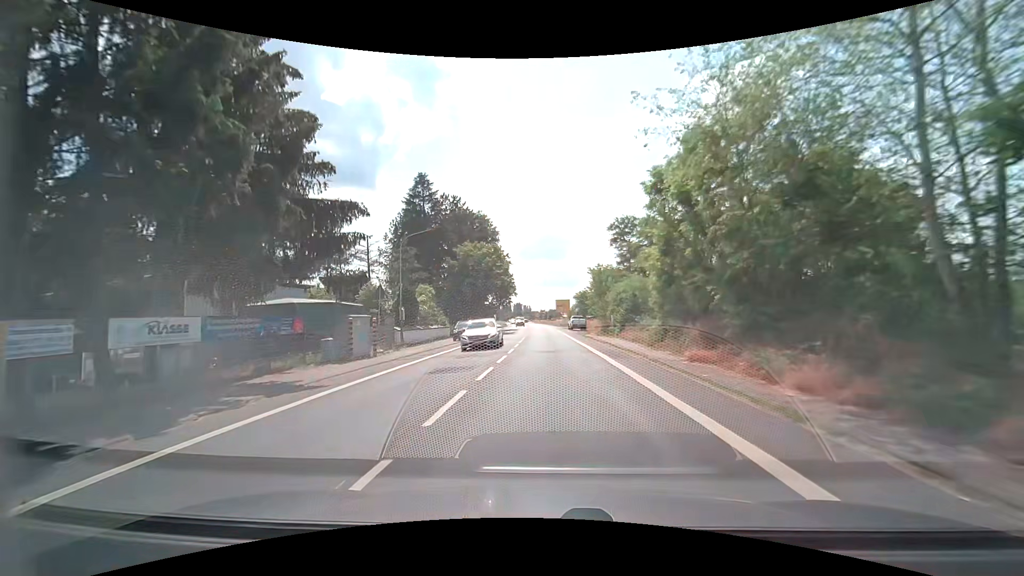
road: secondary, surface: asphalt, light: Day
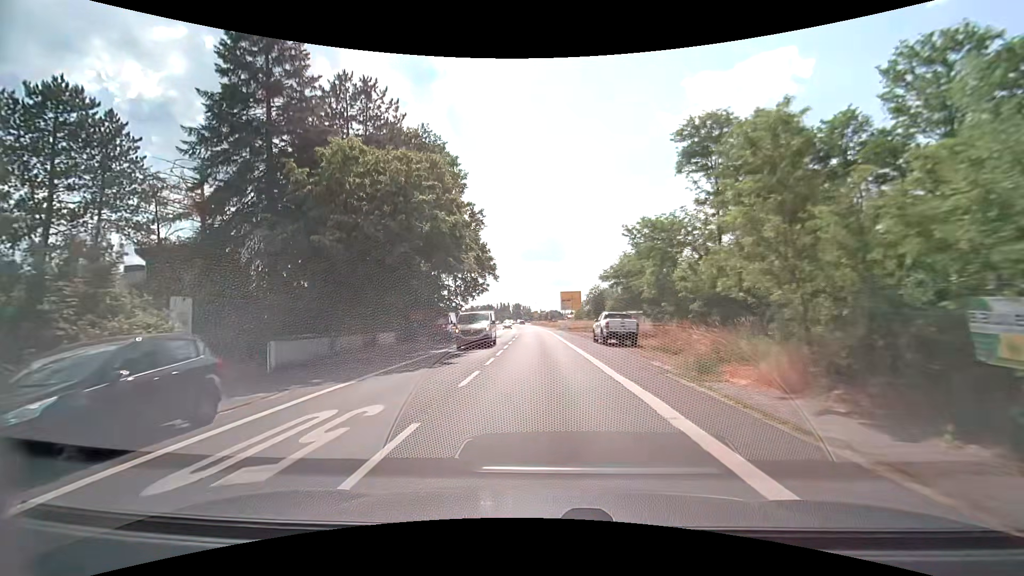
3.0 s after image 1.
(+0.2, +34.3) m; 0°
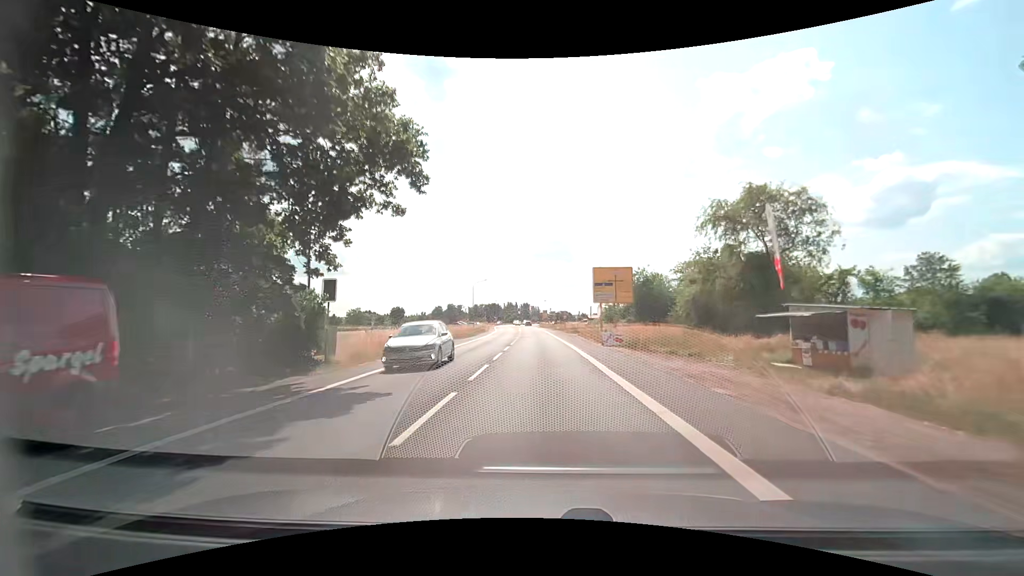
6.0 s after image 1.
(-0.4, +35.0) m; -1°
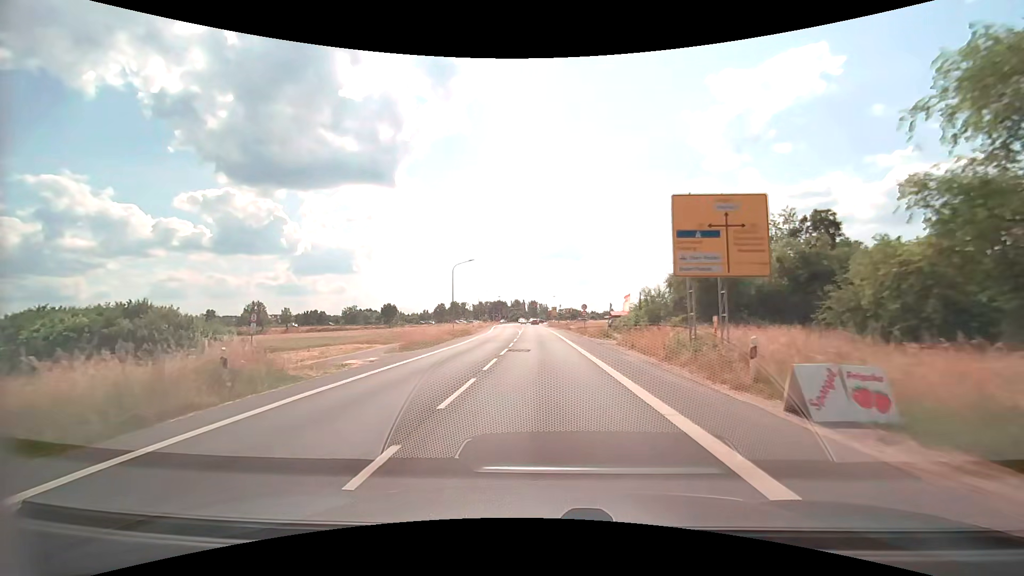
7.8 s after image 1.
(0.0, +21.9) m; -1°
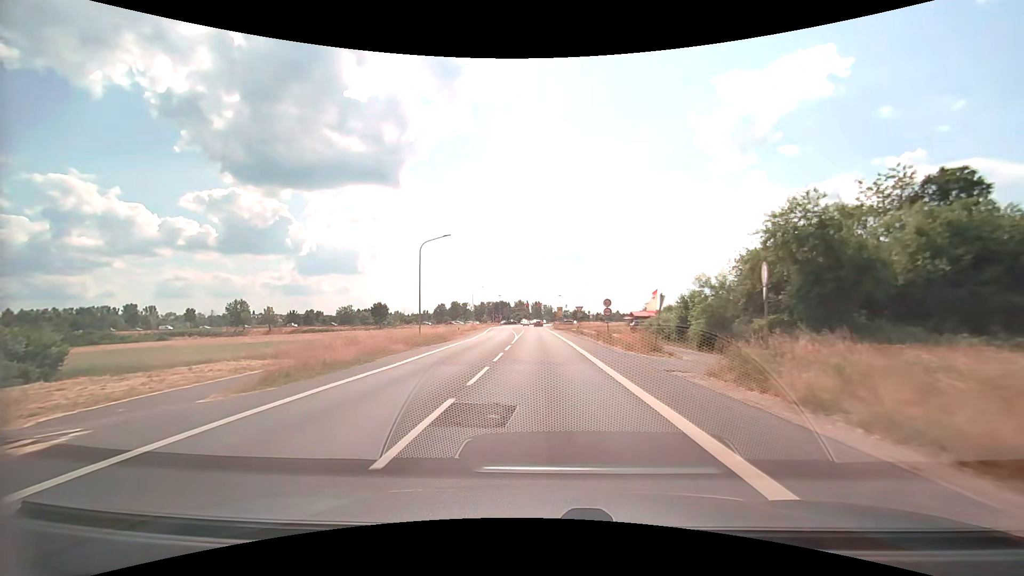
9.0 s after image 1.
(-0.1, +15.2) m; -1°
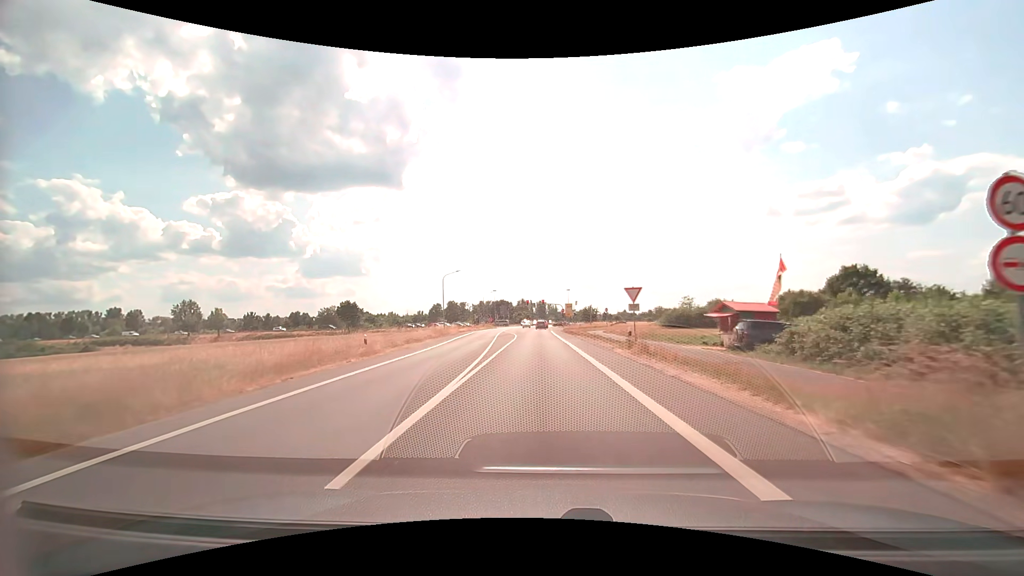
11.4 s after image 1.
(0.0, +30.1) m; 0°
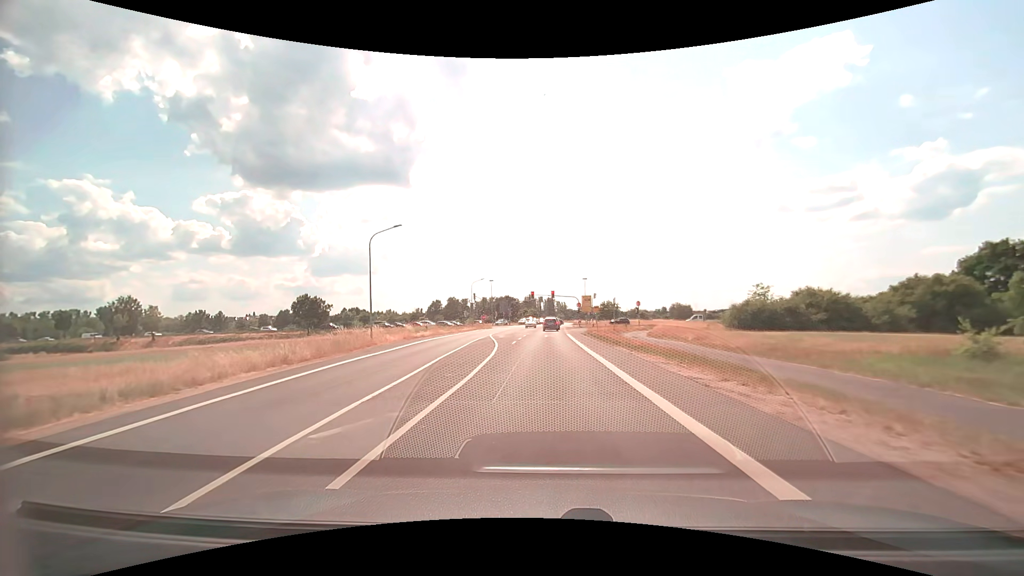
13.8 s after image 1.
(-0.3, +28.1) m; -1°
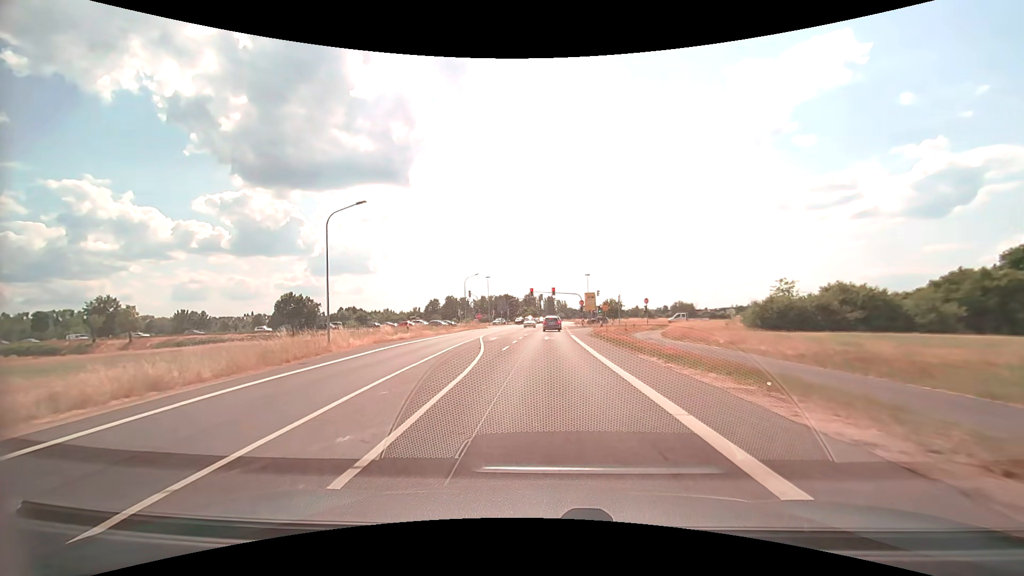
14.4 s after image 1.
(0.0, +6.5) m; 0°
(0, +10) (0, +20) (0, +30) (0, +40) (+1, +50) (+1, +60) (+1, +70) (+2, +80) (+2, +90) (+3, +100) m
